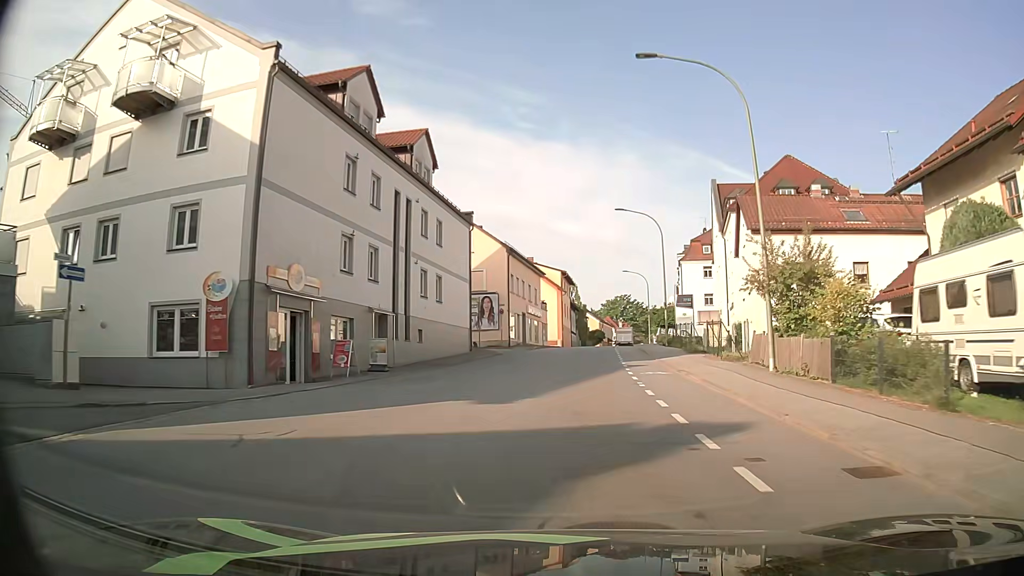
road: tertiary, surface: asphalt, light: Day
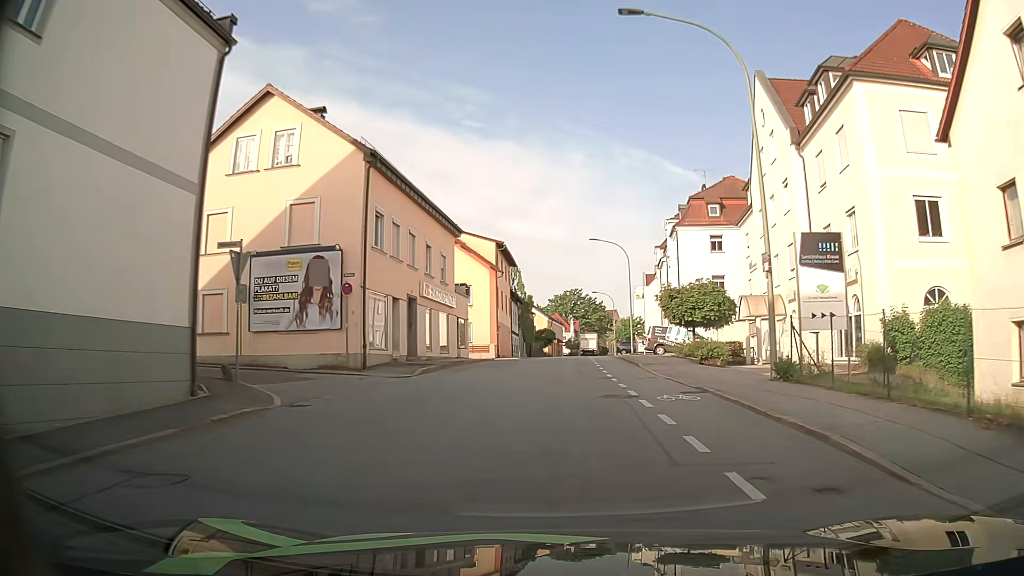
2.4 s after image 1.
(+1.4, +27.8) m; +5°
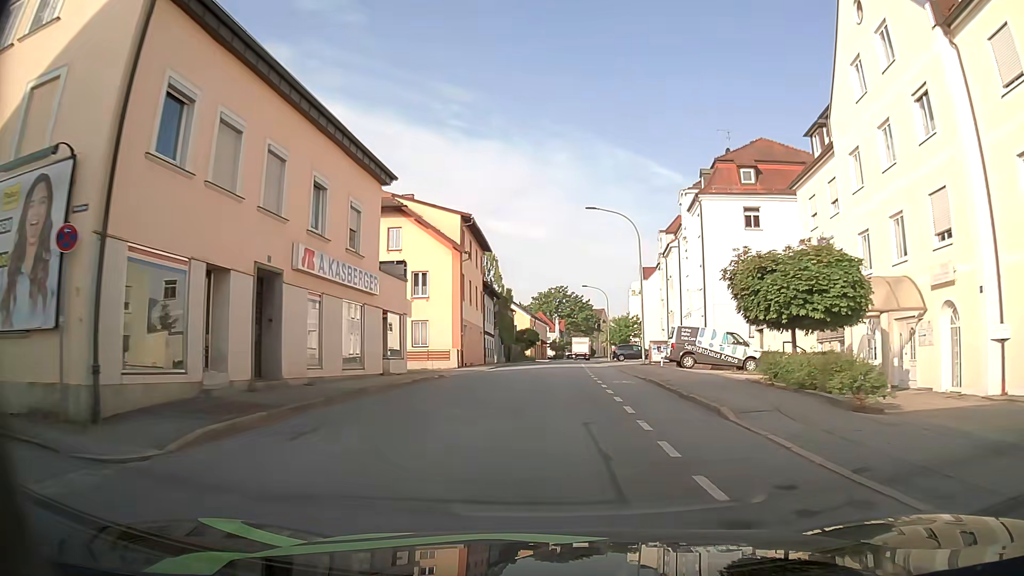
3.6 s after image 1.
(+0.1, +13.7) m; +1°
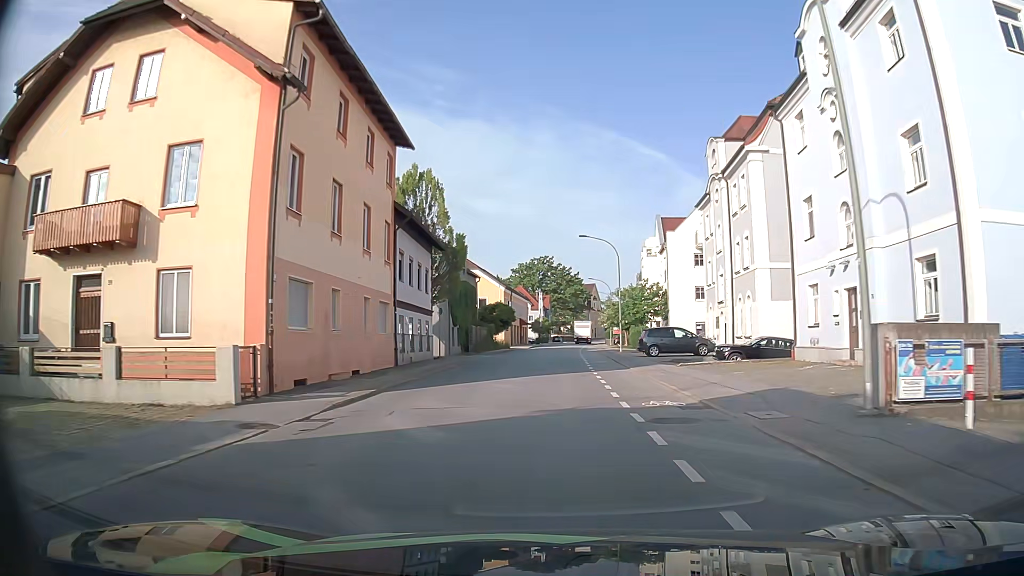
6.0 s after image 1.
(+0.6, +28.0) m; +1°
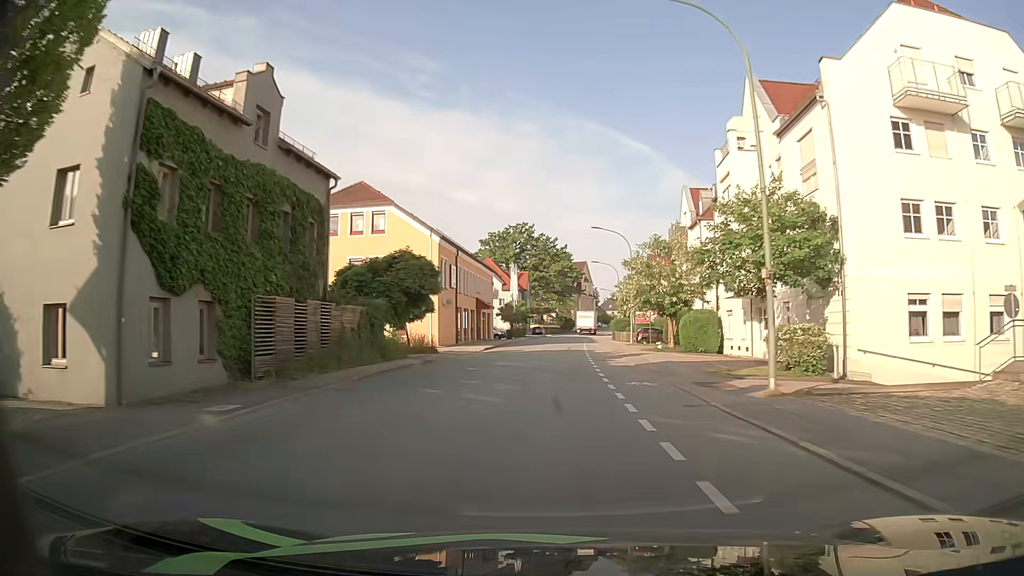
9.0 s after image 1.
(+0.7, +37.4) m; +1°
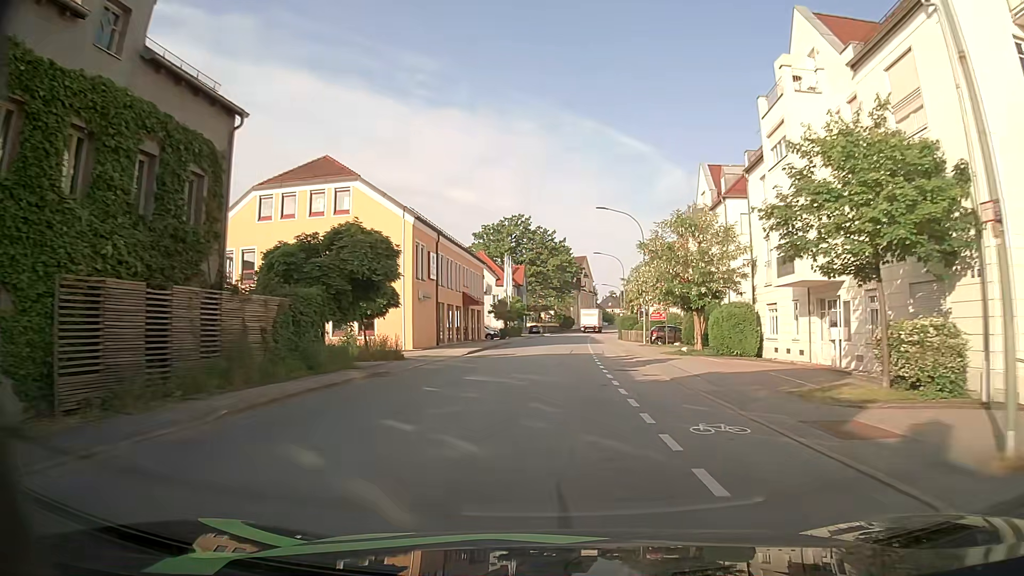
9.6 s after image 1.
(0.0, +7.7) m; 0°
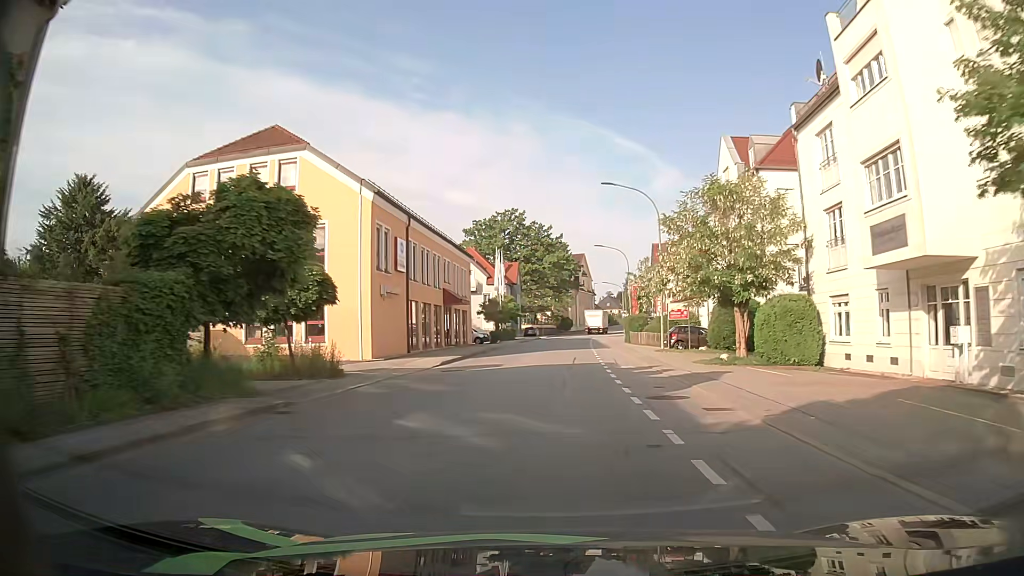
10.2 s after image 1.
(+0.1, +7.7) m; +1°
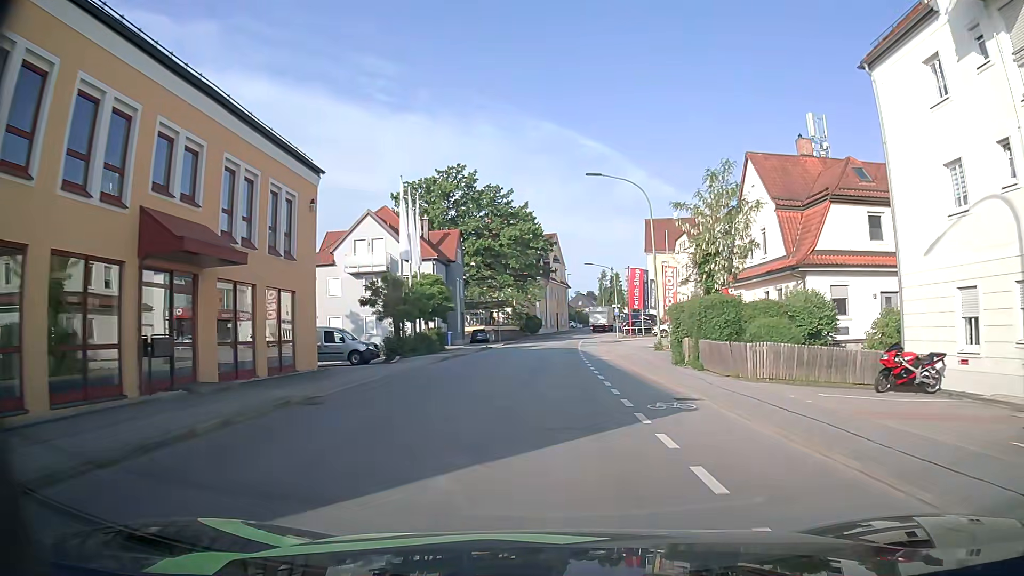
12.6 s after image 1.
(+0.6, +30.8) m; +3°
(0, +10) (0, +20) (0, +30) (0, +40) (+1, +50) (+1, +60) (+2, +70) (+4, +80) (+5, +90) (+7, +99) m
